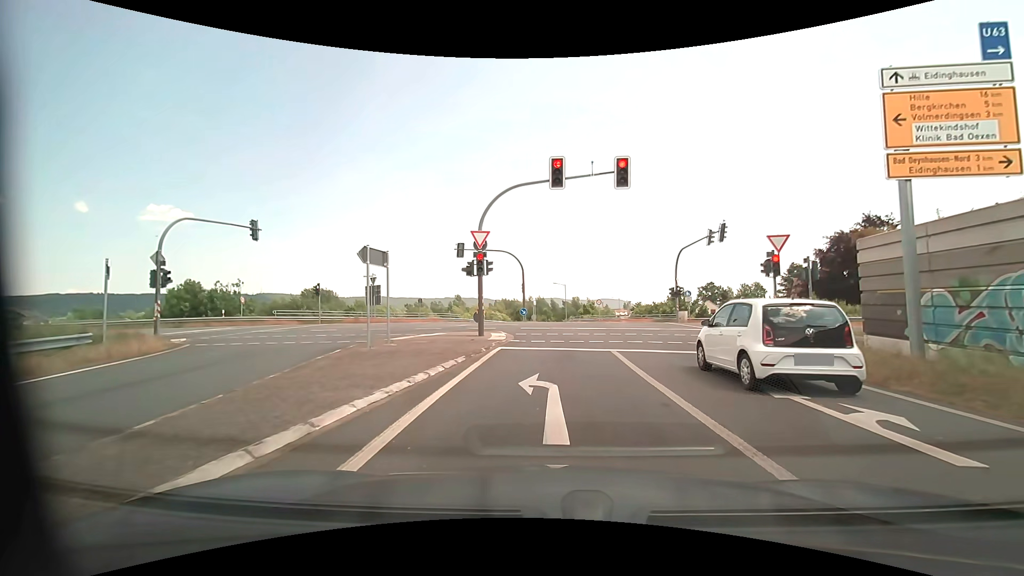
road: motorway_link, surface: asphalt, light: Day
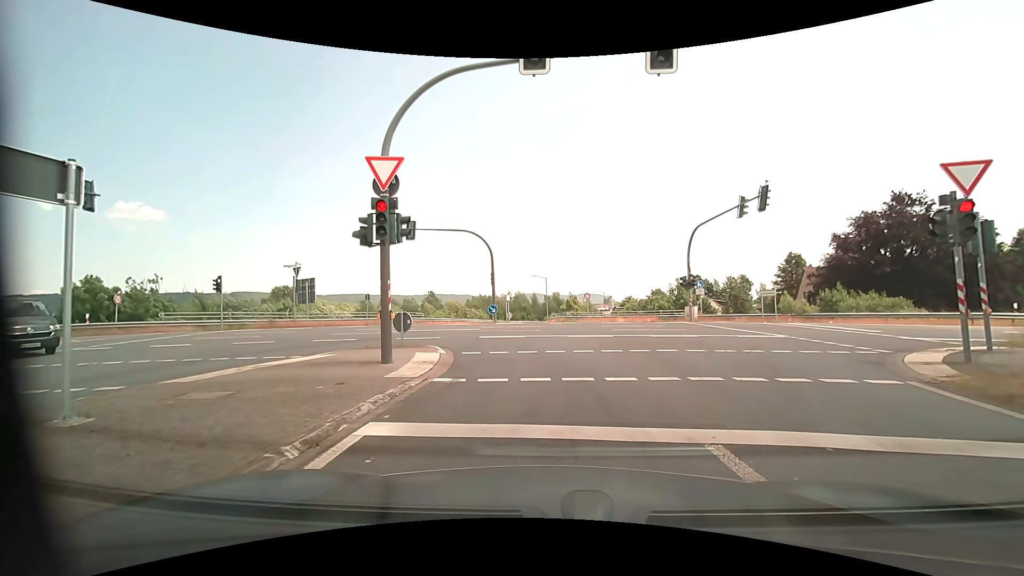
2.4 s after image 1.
(+0.1, +9.7) m; +2°
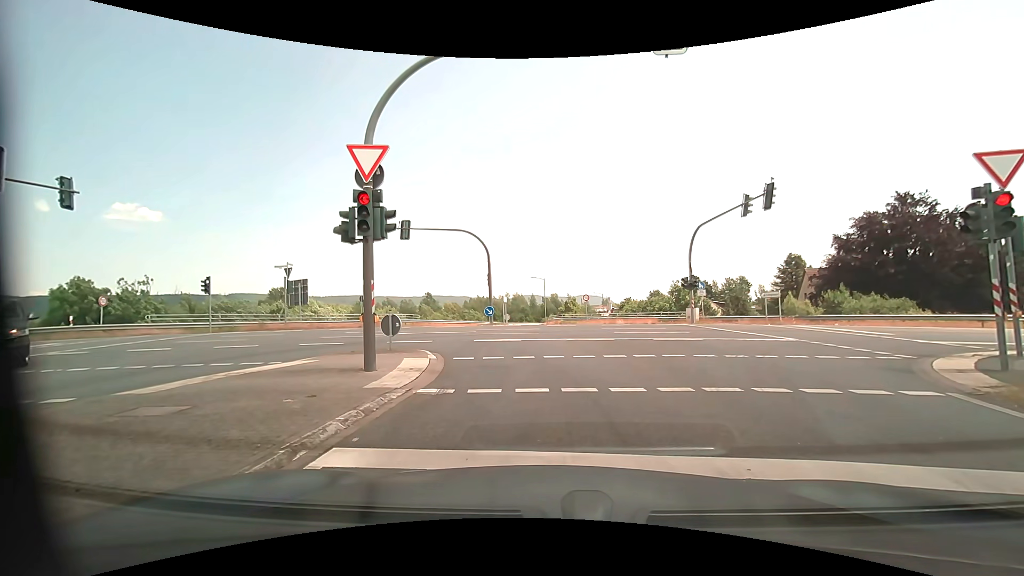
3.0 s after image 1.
(0.0, +0.8) m; 0°
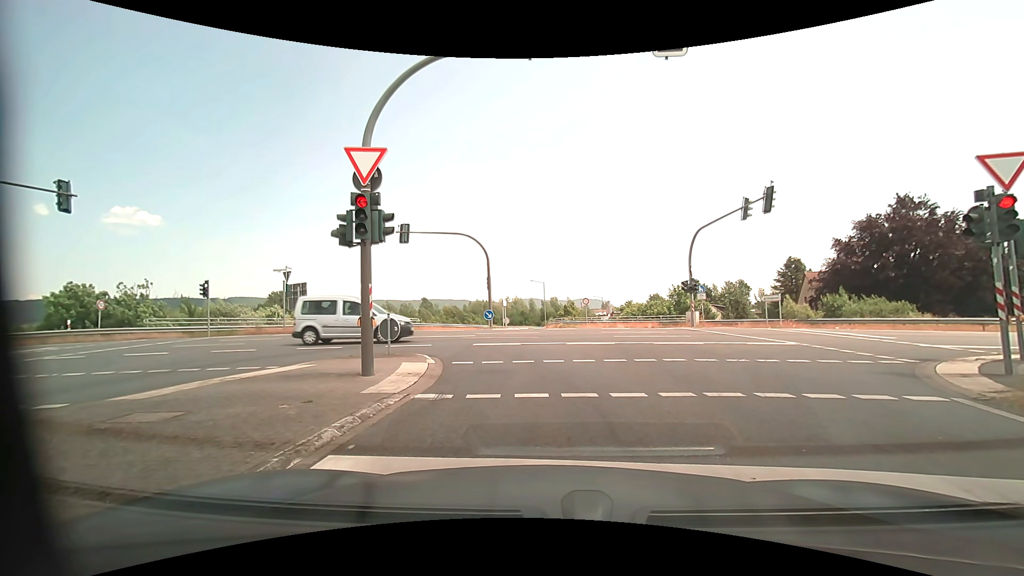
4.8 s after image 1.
(0.0, +0.2) m; 0°
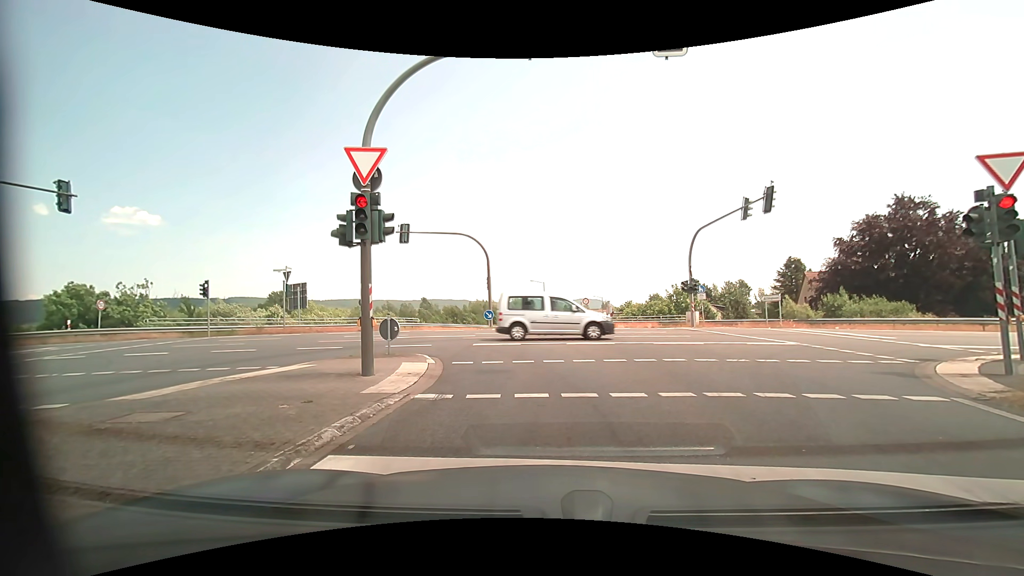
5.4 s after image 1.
(0.0, 0.0) m; 0°
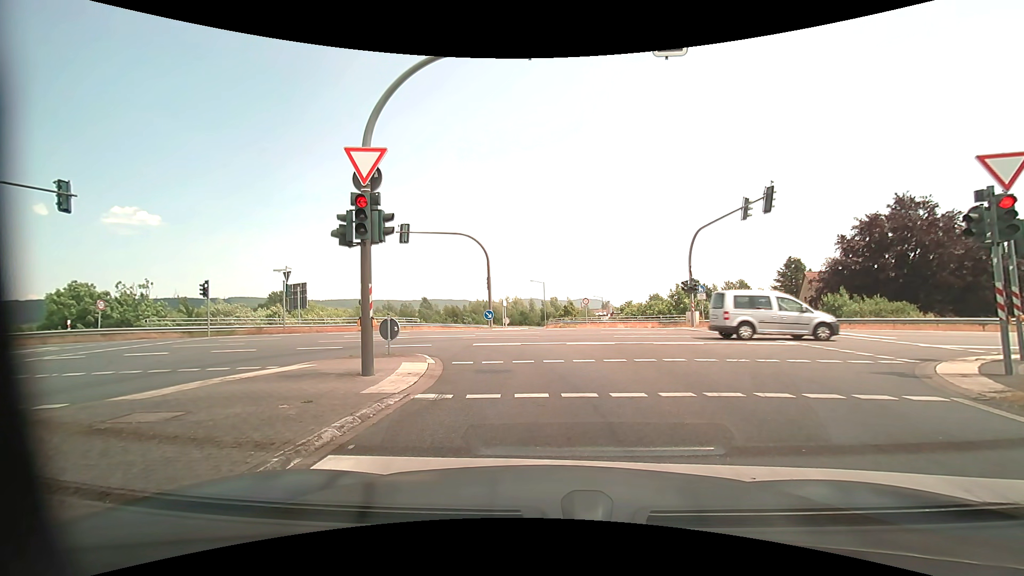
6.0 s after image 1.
(0.0, 0.0) m; 0°
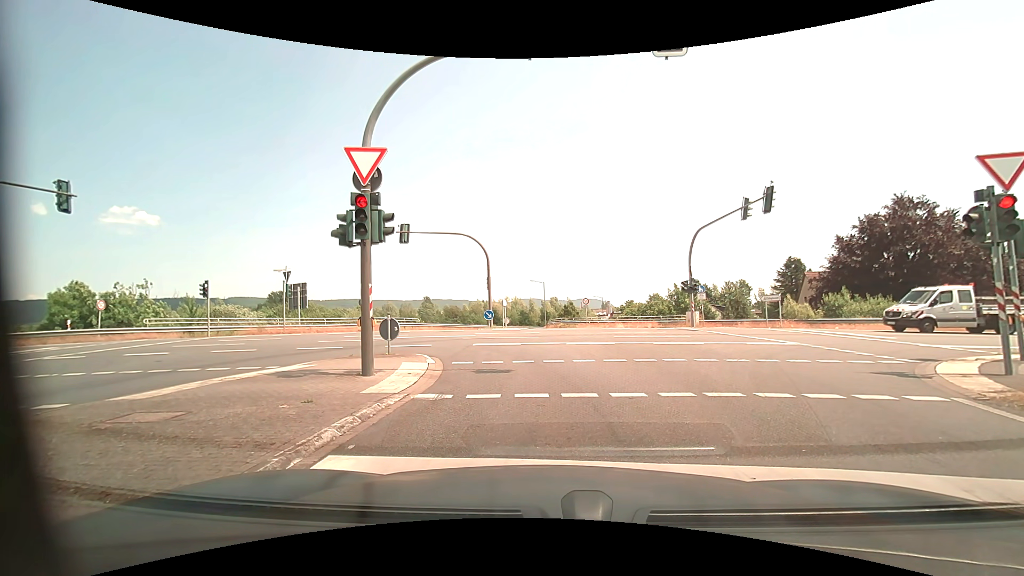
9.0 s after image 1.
(0.0, 0.0) m; 0°
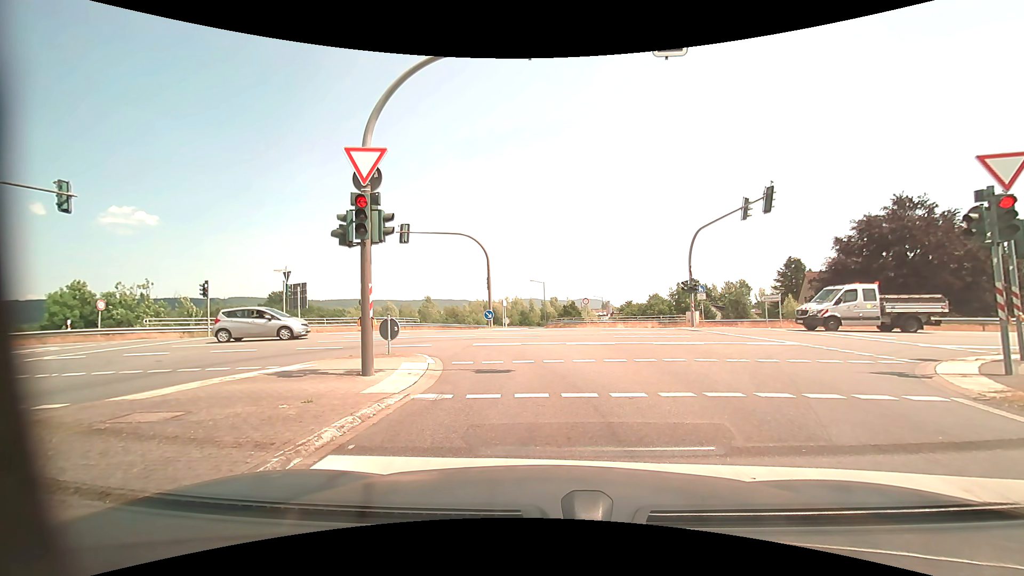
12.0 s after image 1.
(0.0, 0.0) m; 0°
(0, +10) (-1, +20) (-8, +27) (-18, +27) (-28, +27) (-38, +26) (-48, +25) (-58, +24) (-68, +23) (-78, +23) m
